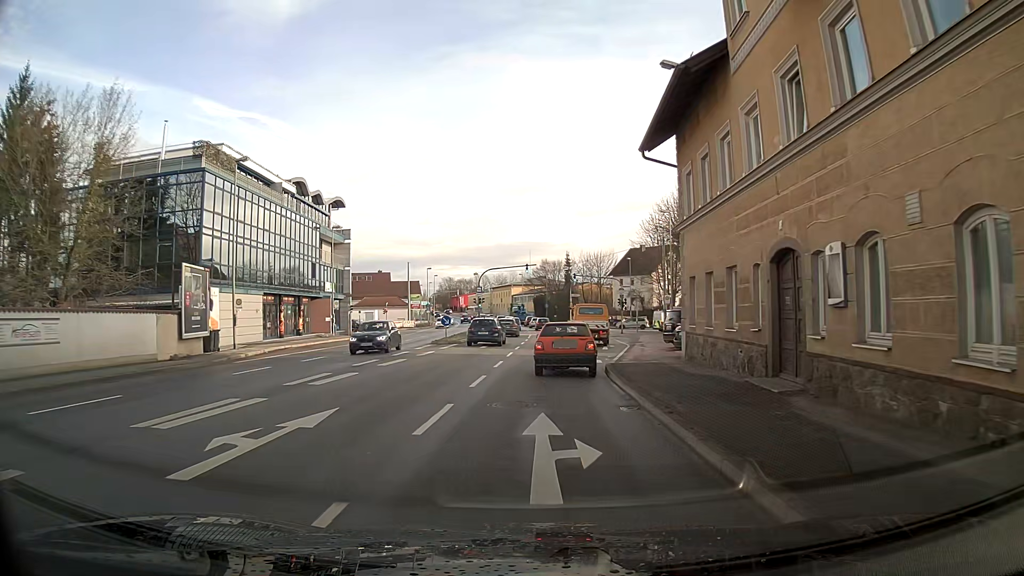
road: primary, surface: asphalt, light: Day
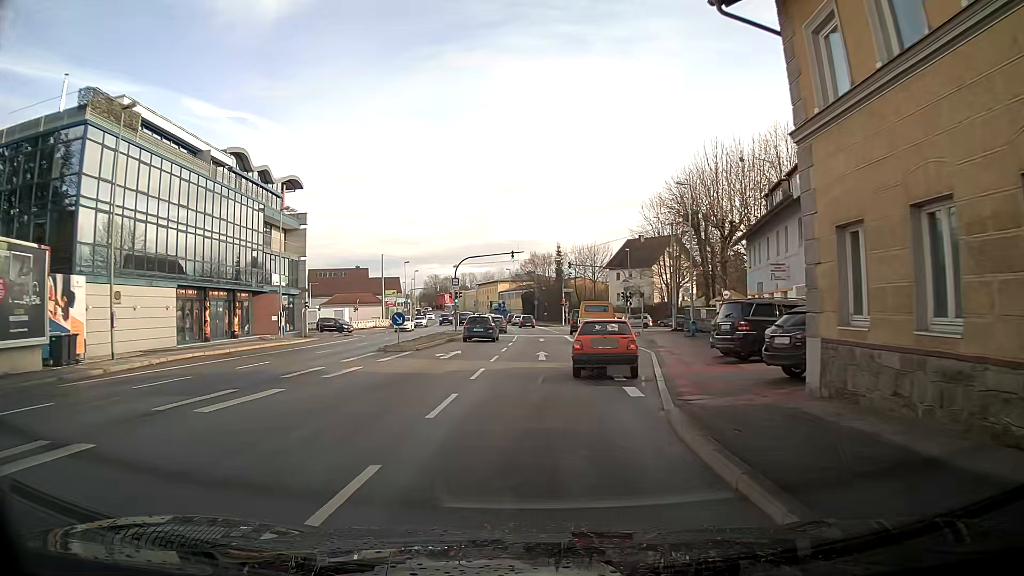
(+0.3, +10.9) m; +2°
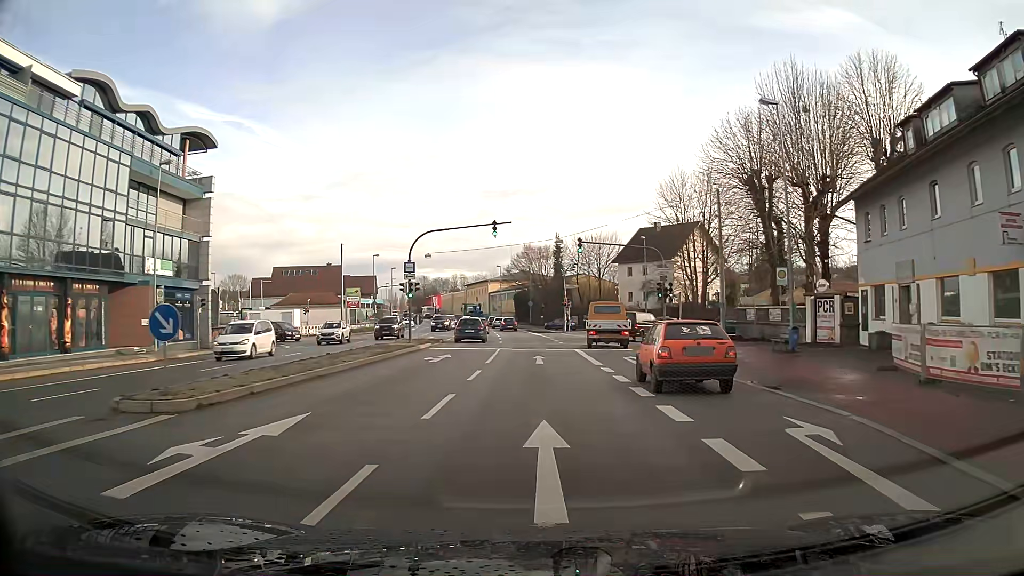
(+0.1, +18.3) m; +1°
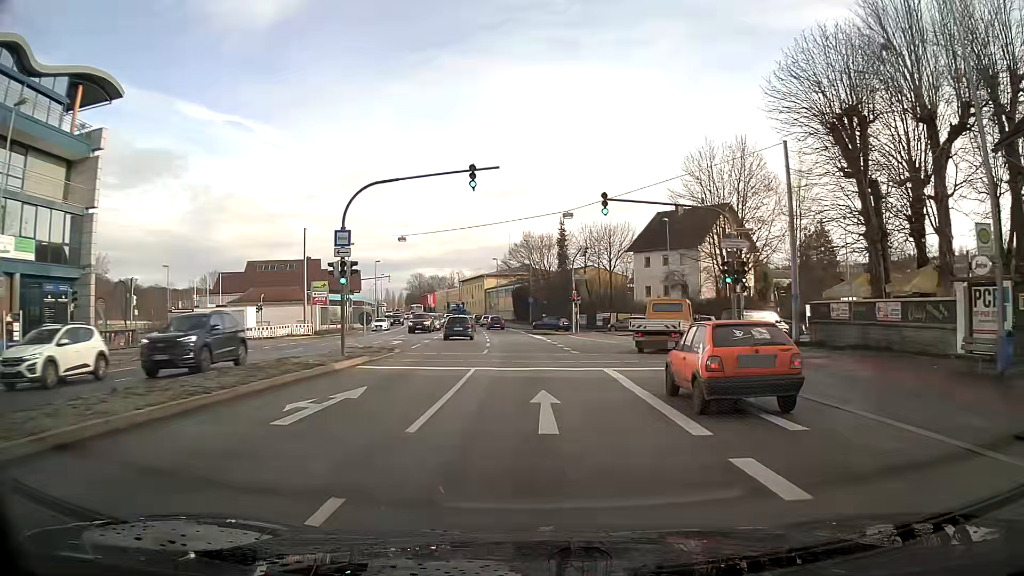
(-0.1, +13.2) m; -1°
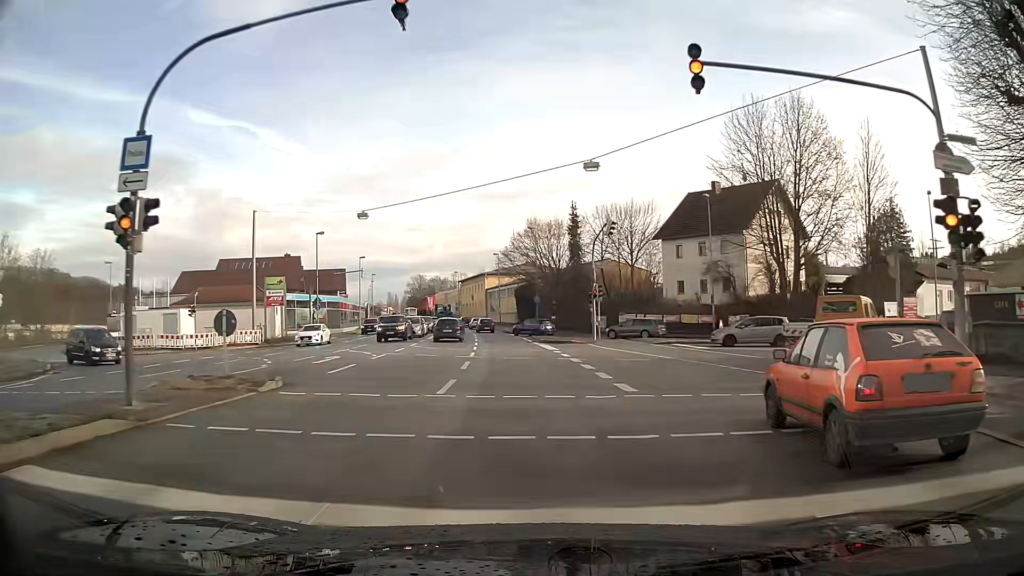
(-0.1, +13.8) m; -1°
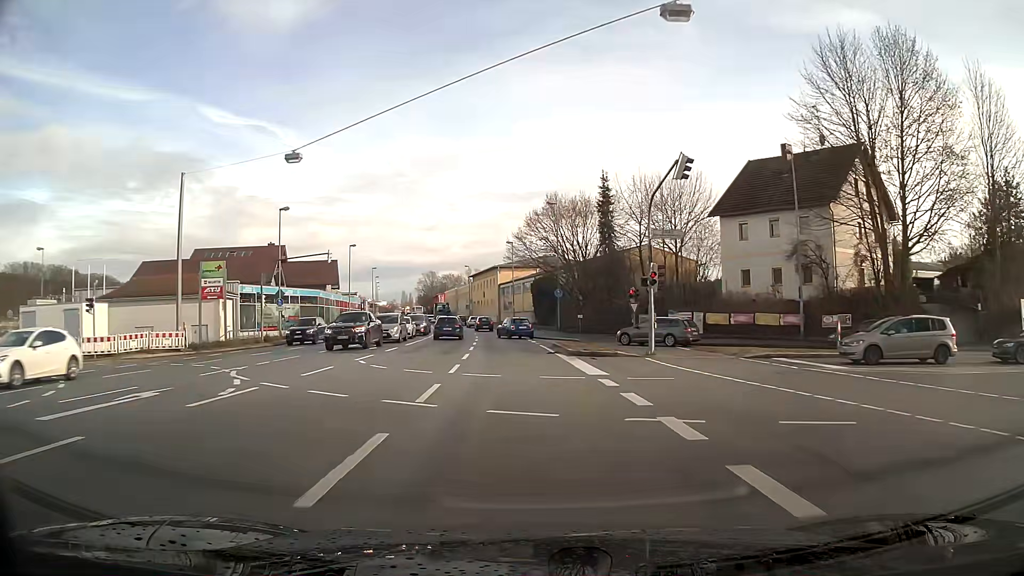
(-0.2, +14.3) m; -2°
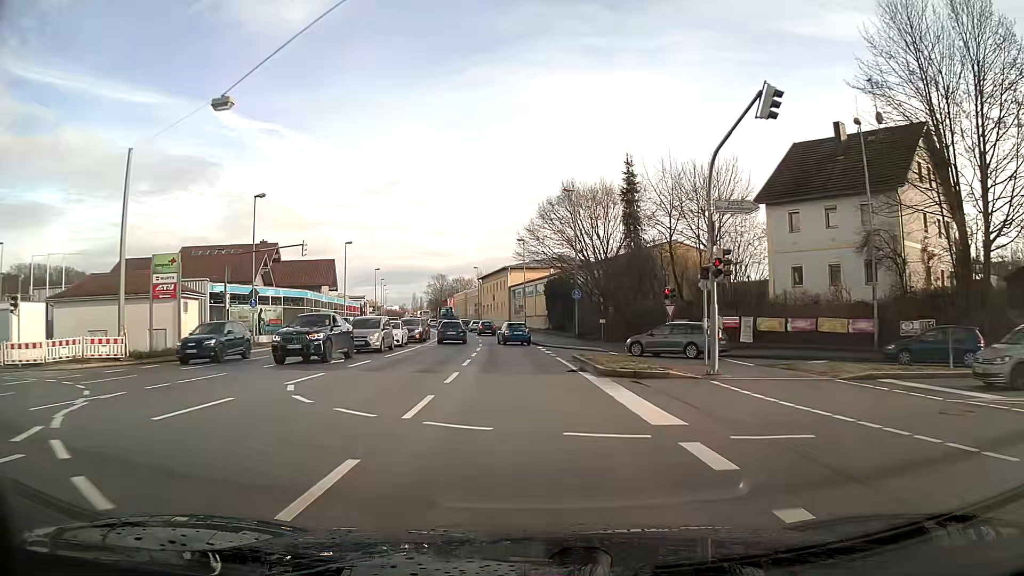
(-0.1, +7.4) m; -1°
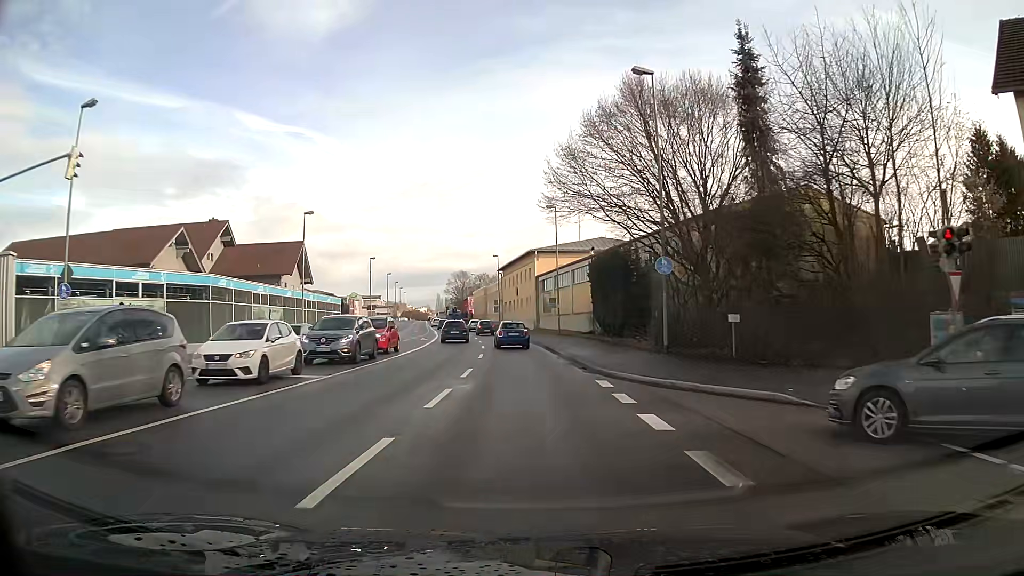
(-0.5, +22.5) m; -2°
